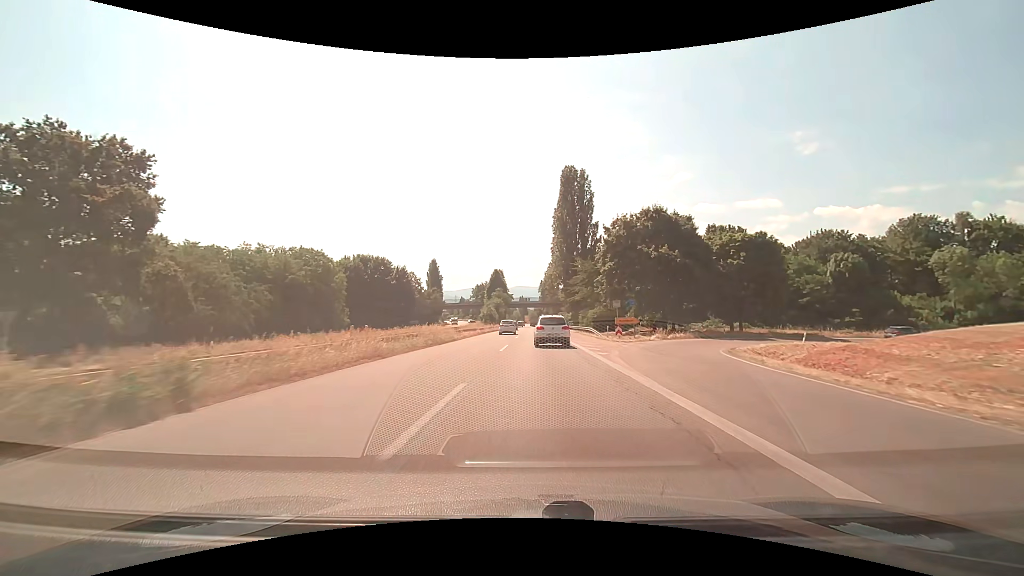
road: trunk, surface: asphalt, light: Day
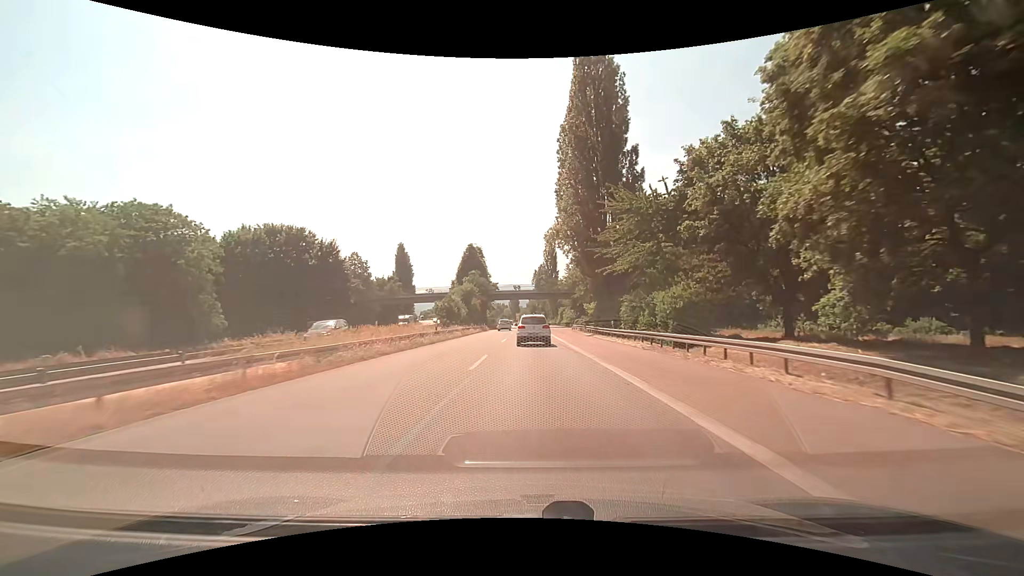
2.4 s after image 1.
(+0.7, +45.4) m; +1°
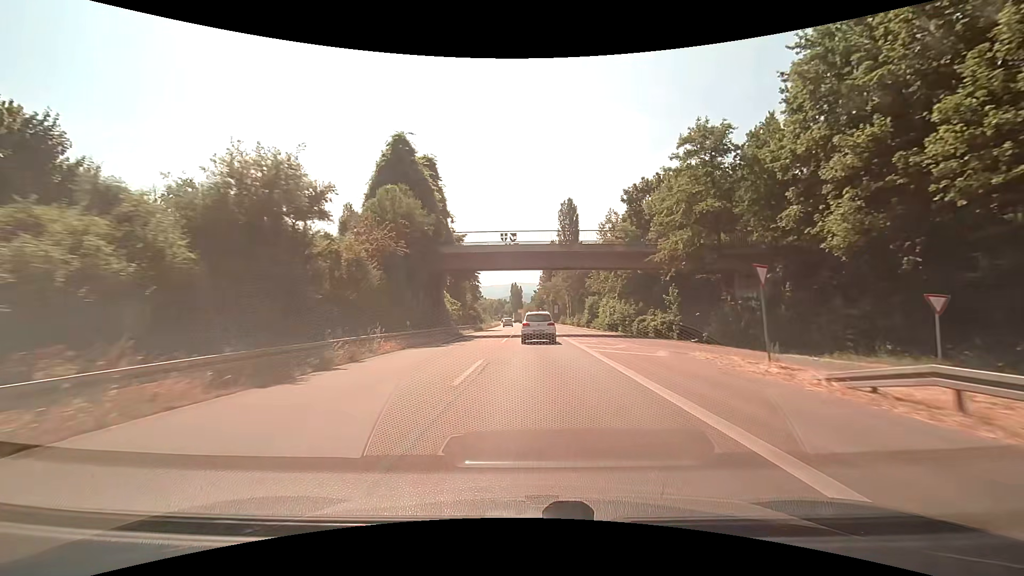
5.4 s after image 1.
(-0.3, +57.5) m; -1°
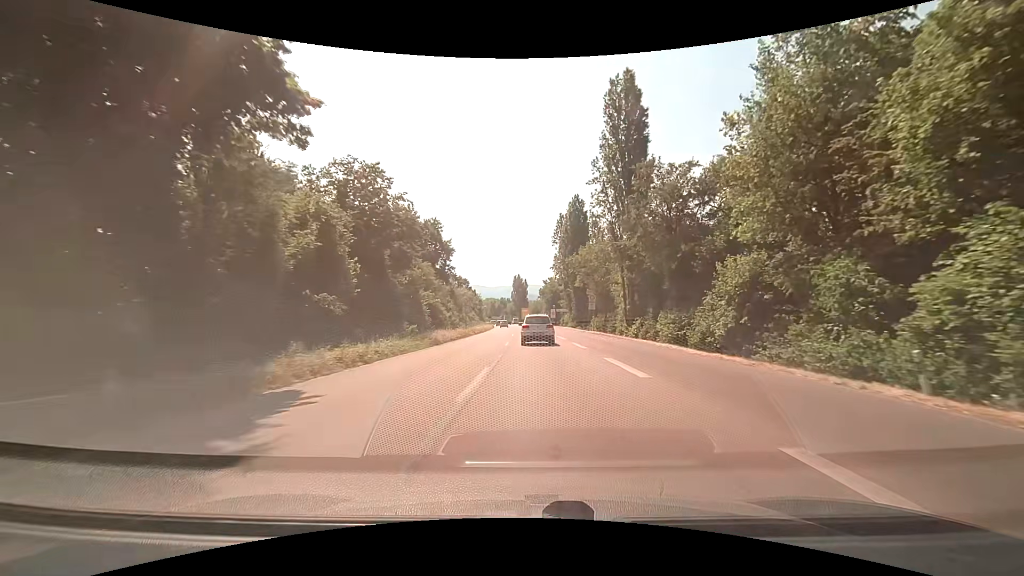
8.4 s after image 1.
(-0.1, +56.0) m; 0°
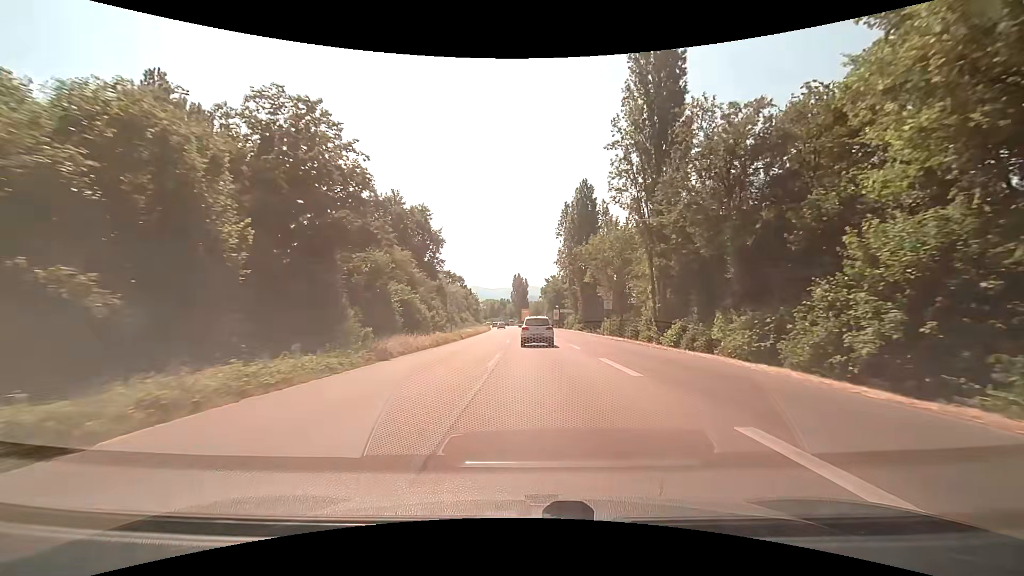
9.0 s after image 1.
(0.0, +11.2) m; 0°
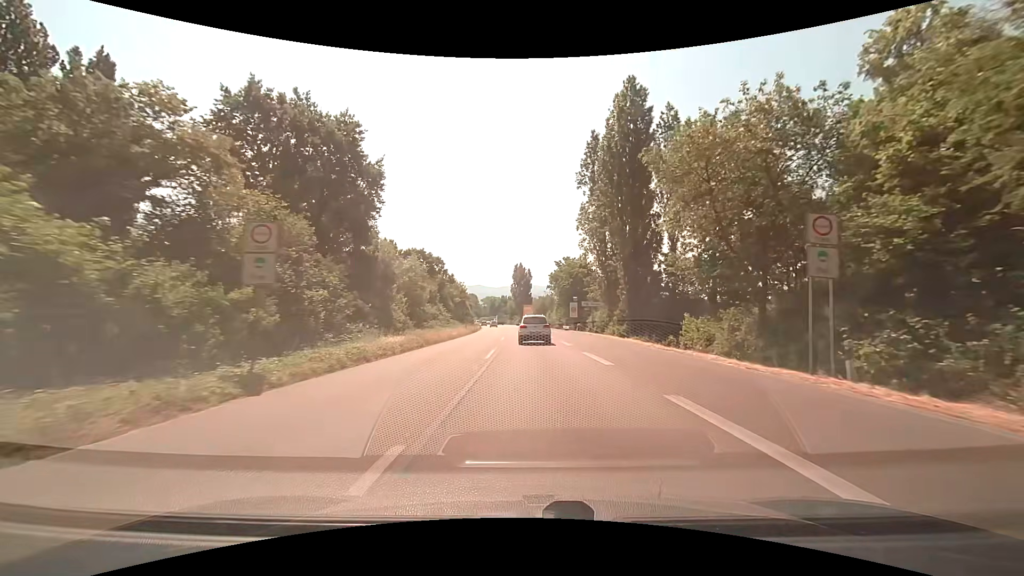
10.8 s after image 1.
(-0.1, +33.6) m; -1°
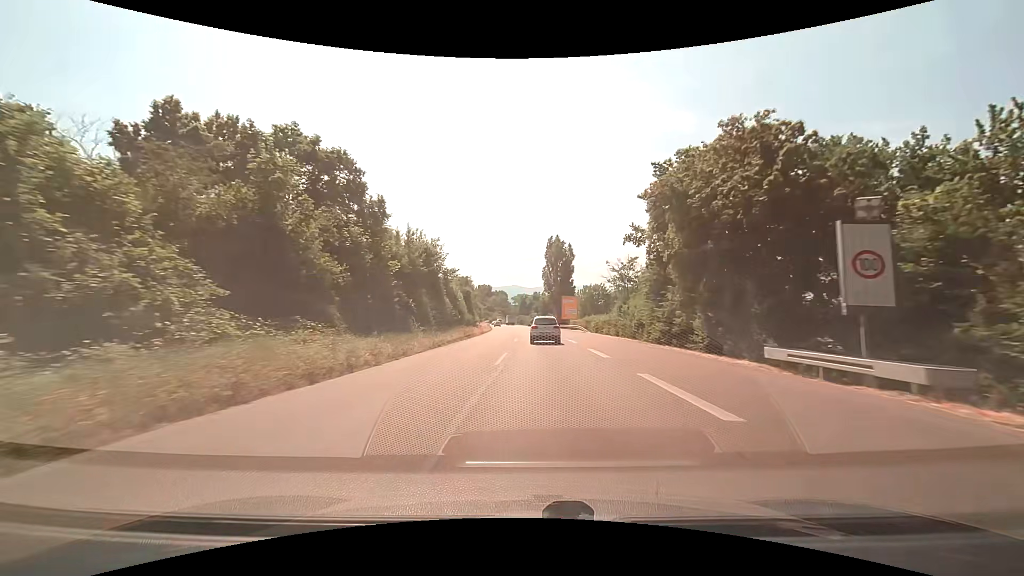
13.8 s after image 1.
(-0.9, +56.1) m; -4°
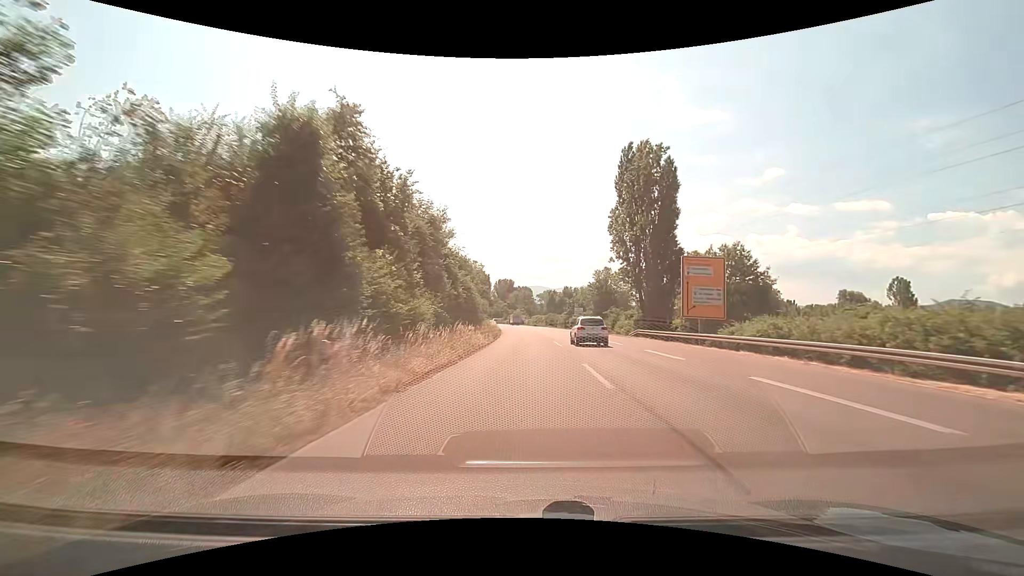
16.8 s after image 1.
(-2.3, +60.2) m; -2°
(0, +10) (0, +20) (0, +30) (0, +40) (0, +50) (-1, +60) (-1, +70) (-2, +80) (-3, +90) (-3, +100) m
